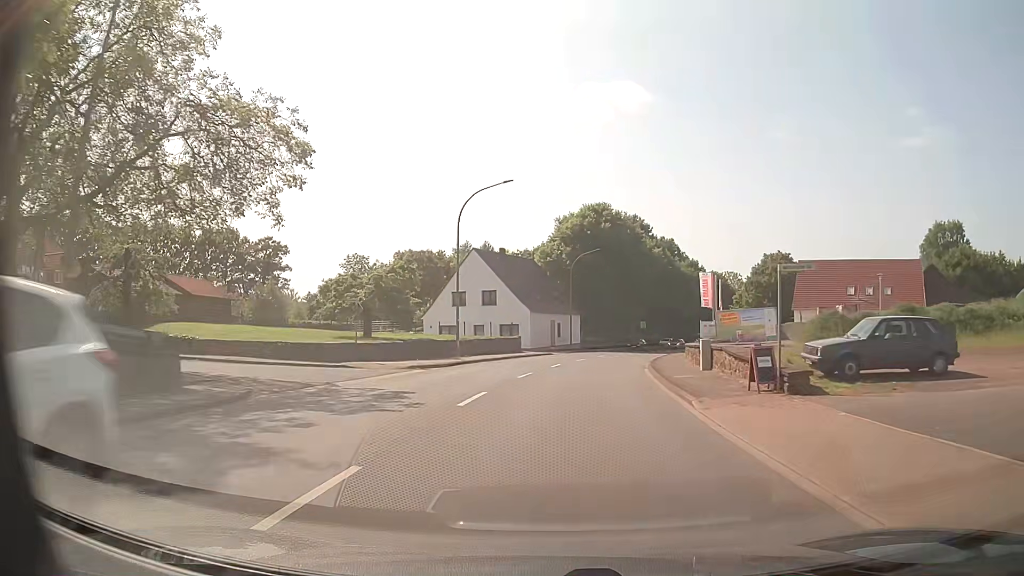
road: primary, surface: asphalt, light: Day
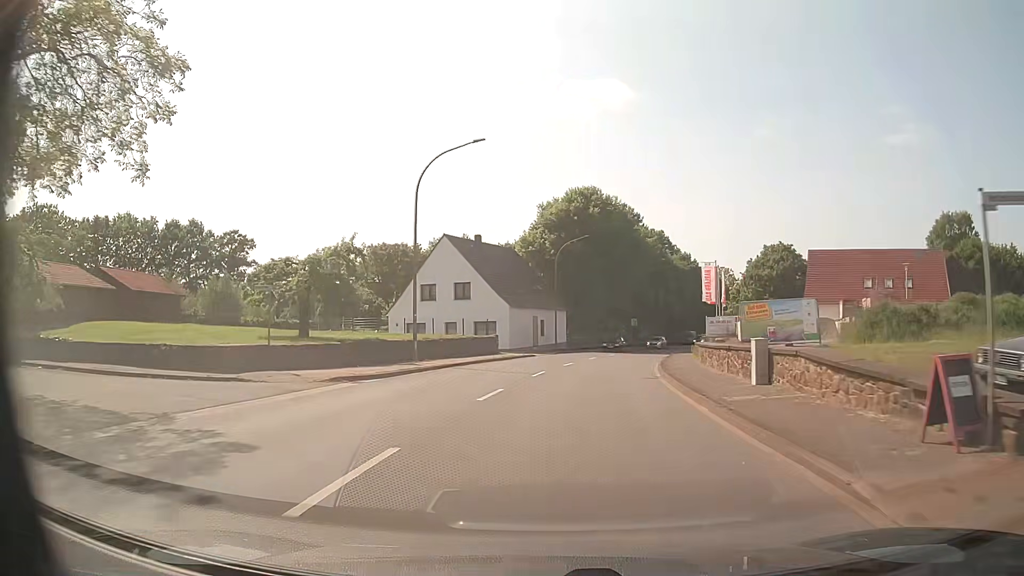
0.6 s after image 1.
(+0.1, +7.9) m; +2°
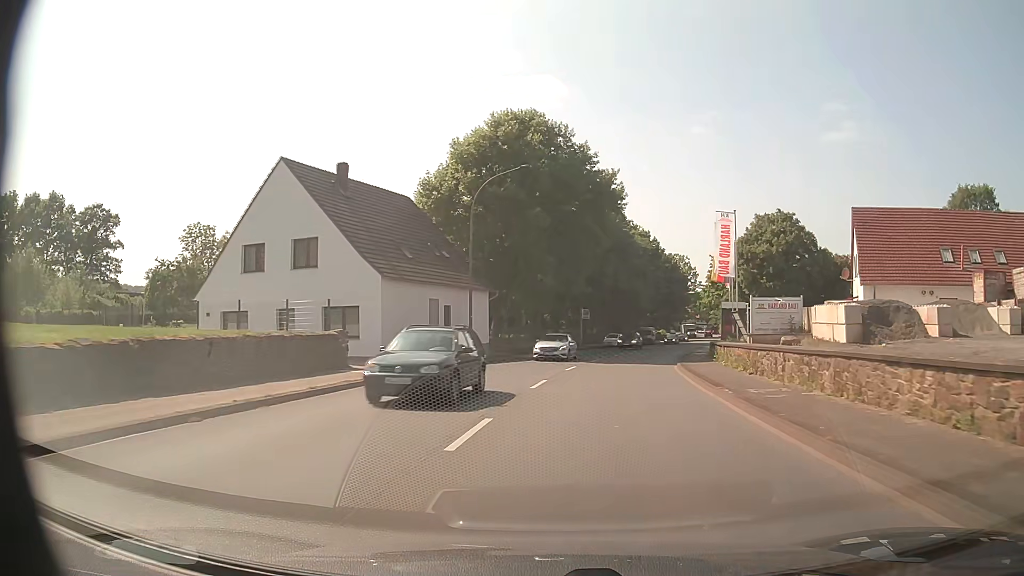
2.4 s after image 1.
(+1.0, +23.8) m; +6°
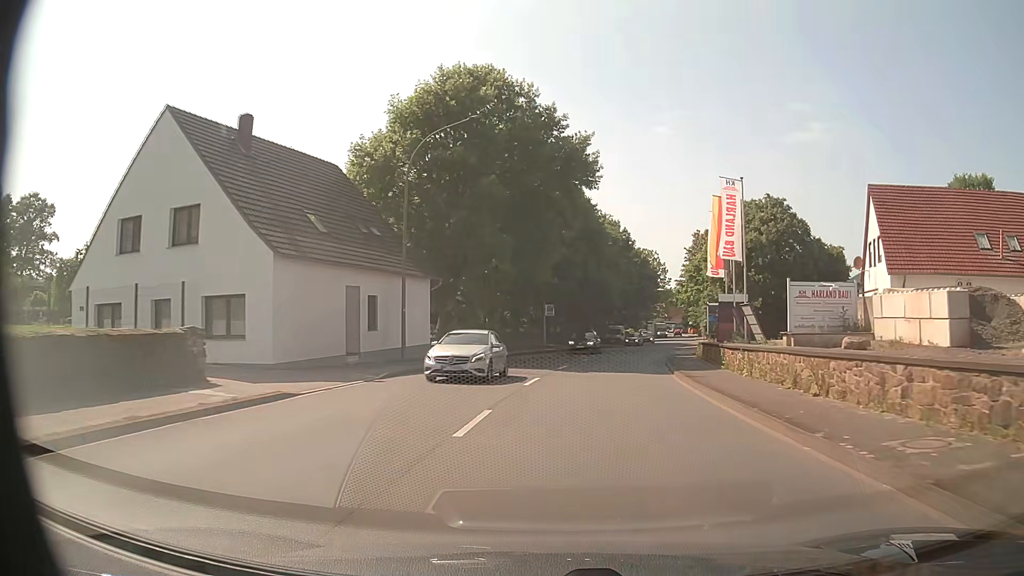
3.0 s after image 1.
(+0.2, +8.1) m; +3°
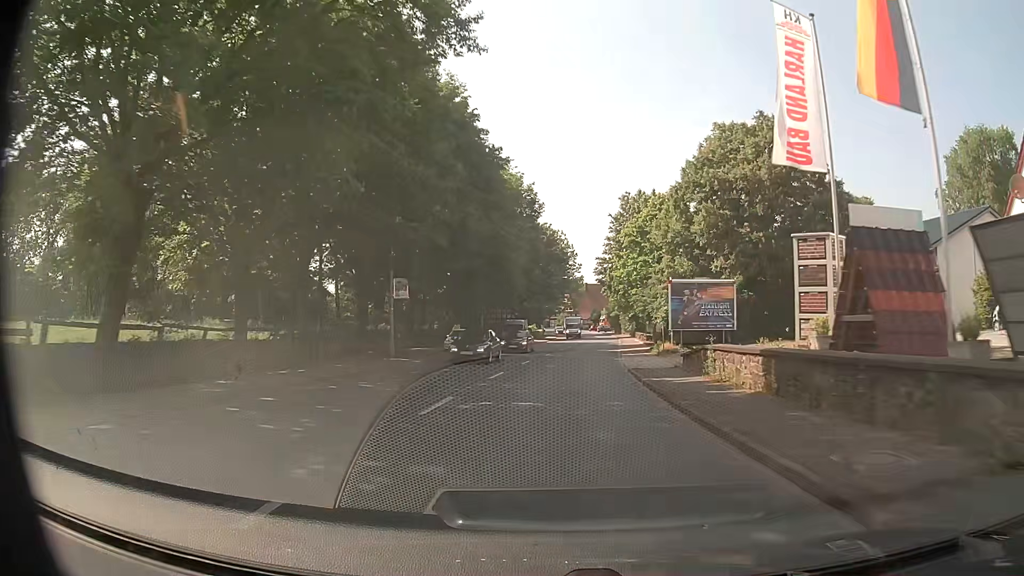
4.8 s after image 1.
(+2.1, +24.4) m; +9°
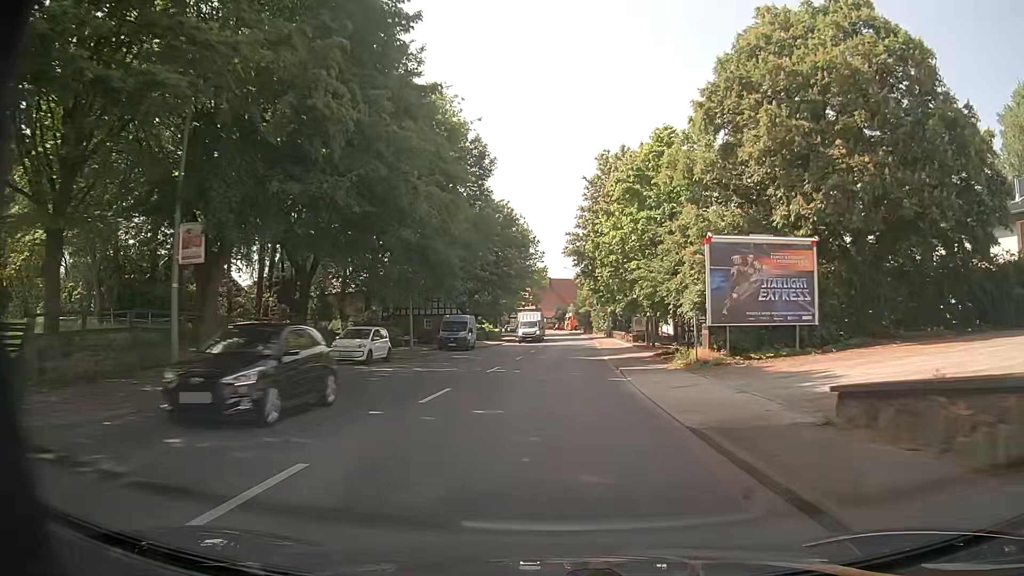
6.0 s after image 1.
(+0.4, +16.5) m; +3°
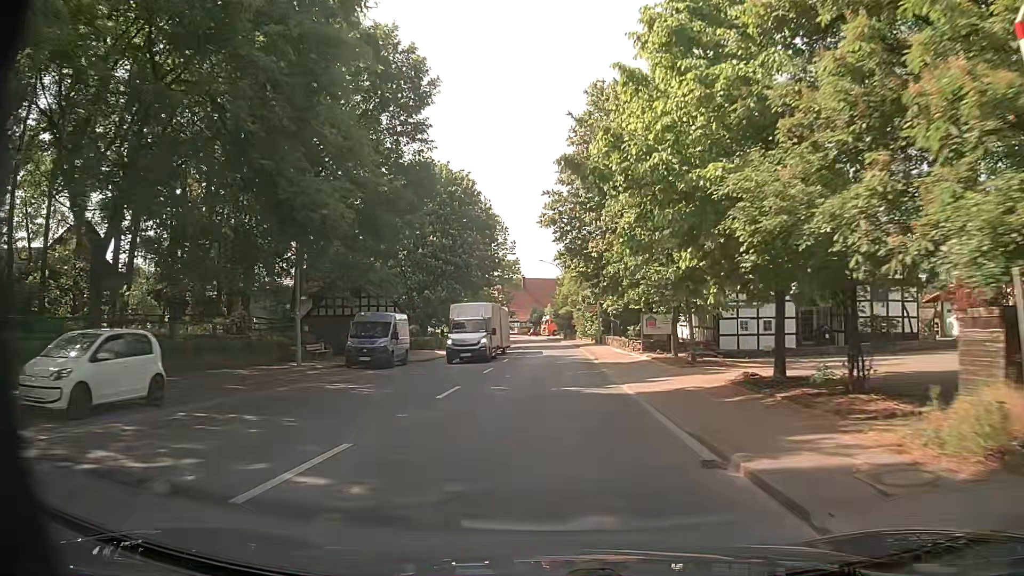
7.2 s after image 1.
(+0.4, +16.7) m; +3°
